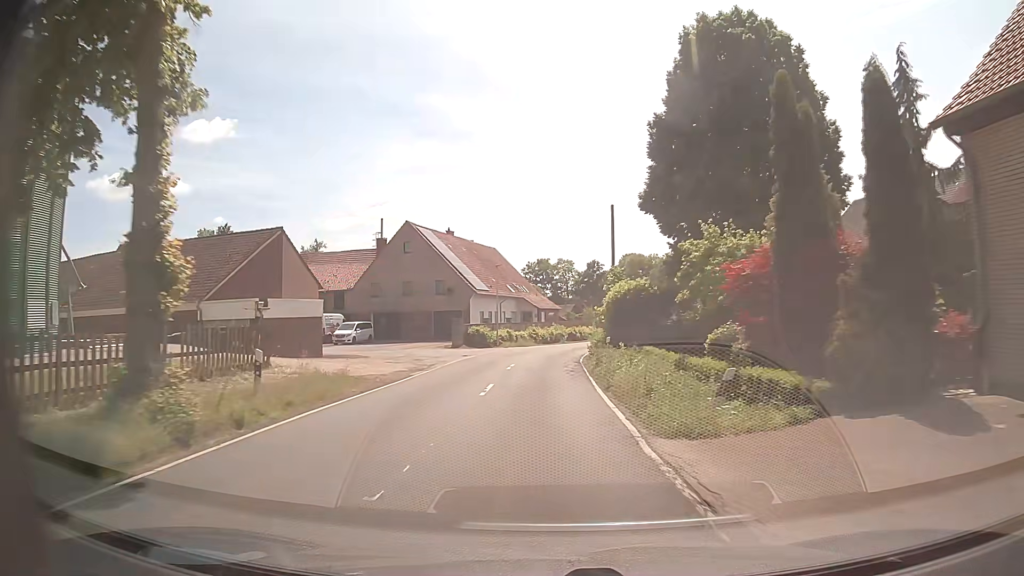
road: secondary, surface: asphalt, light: Day
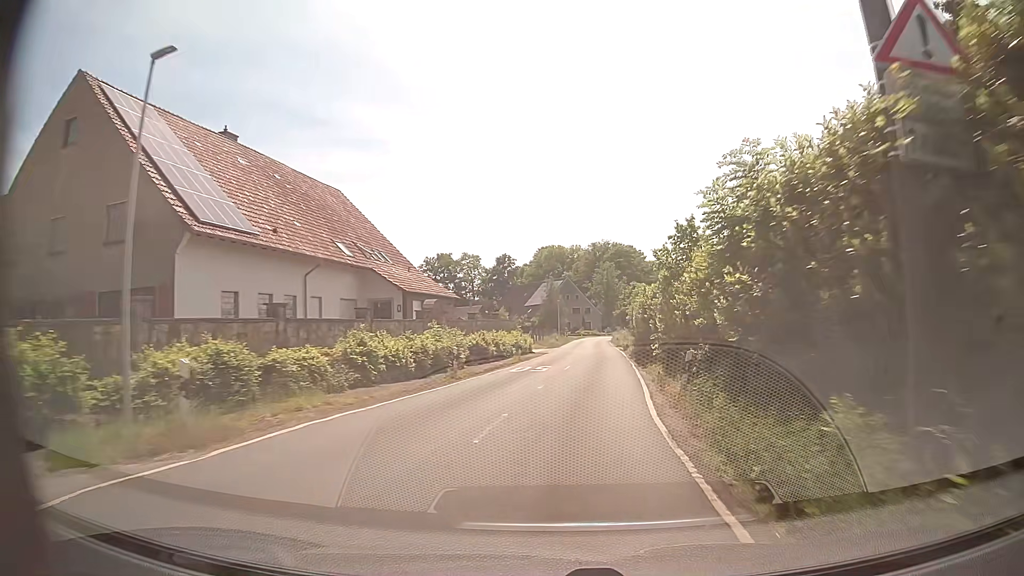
(+1.1, +41.6) m; +8°
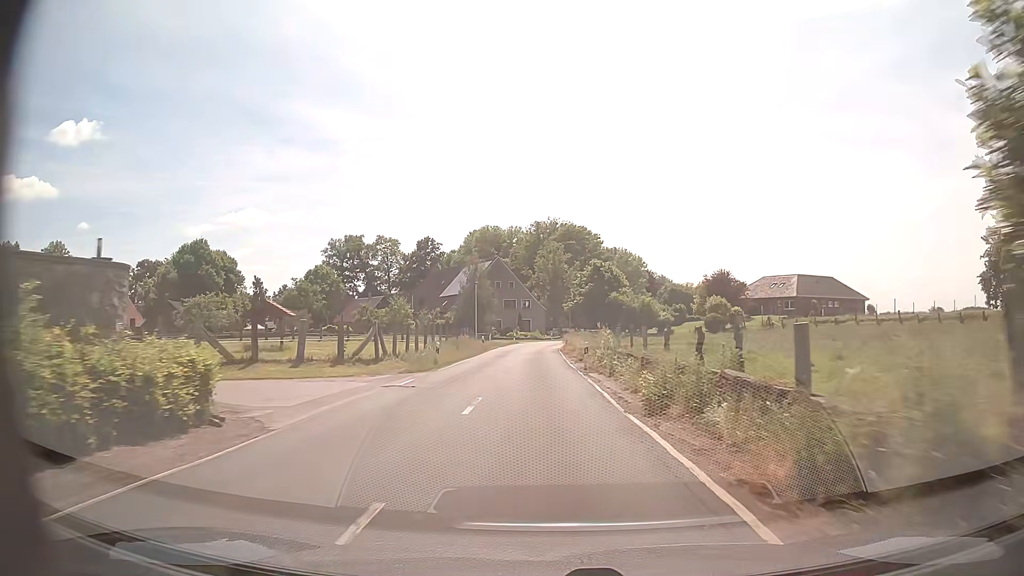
(+3.1, +41.5) m; +5°
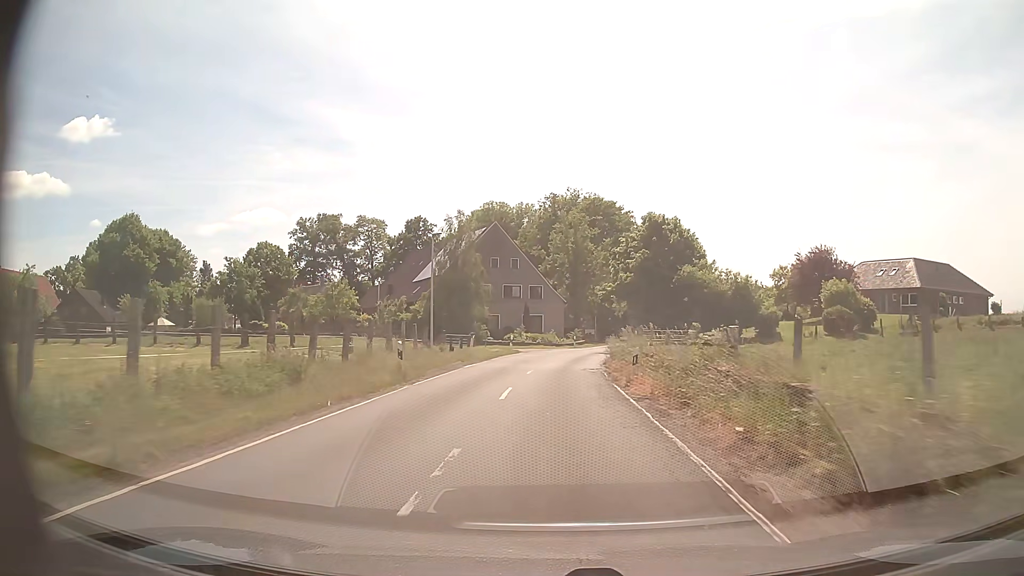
(-0.6, +33.1) m; -1°
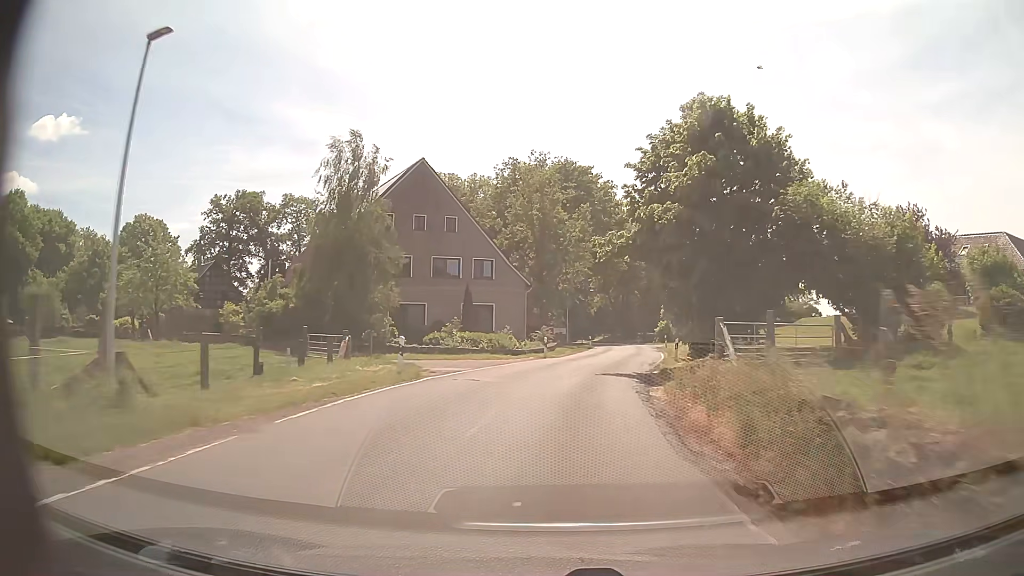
(+0.4, +24.5) m; +4°
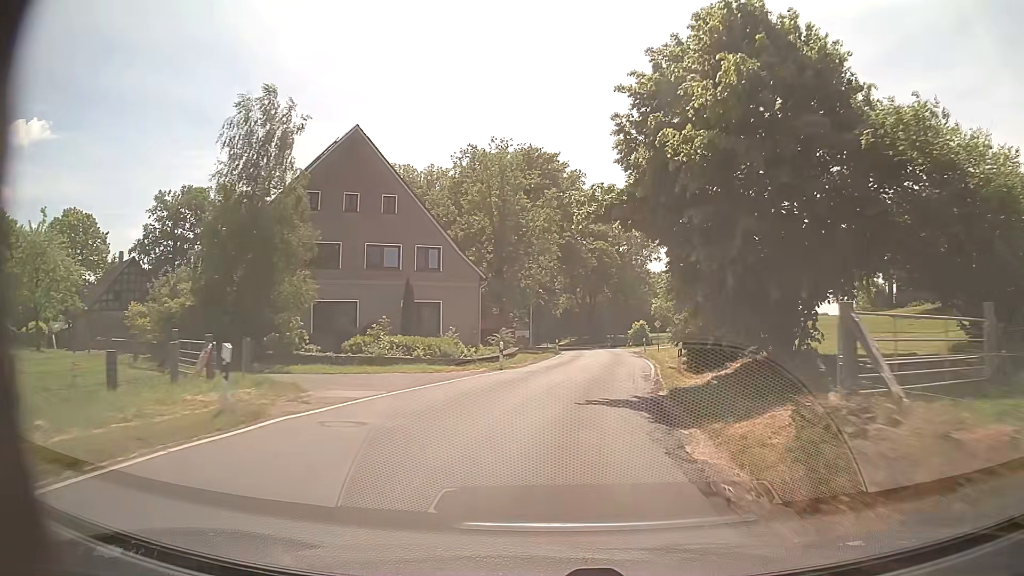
(+0.2, +8.1) m; +3°
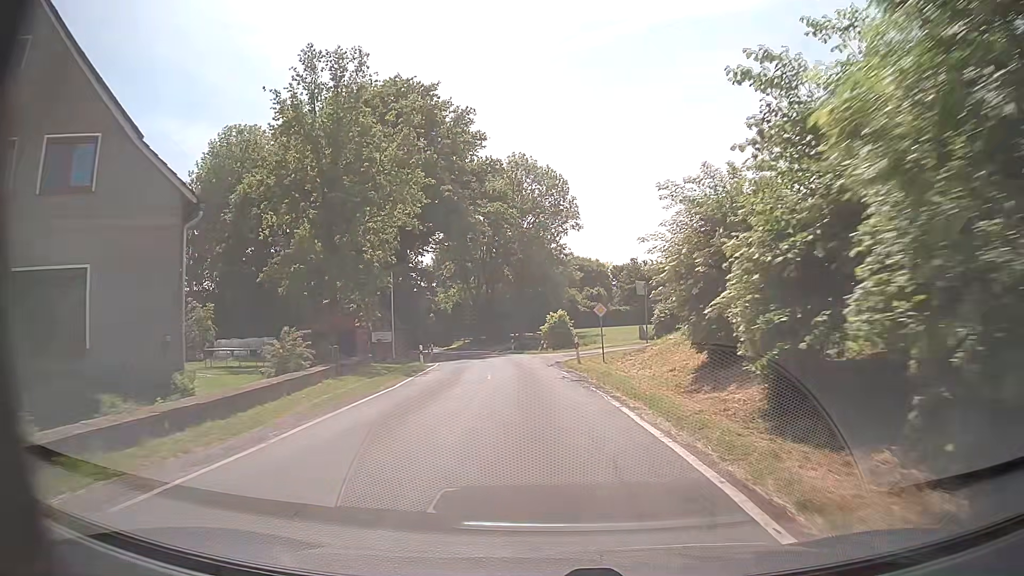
(+1.9, +23.9) m; +8°
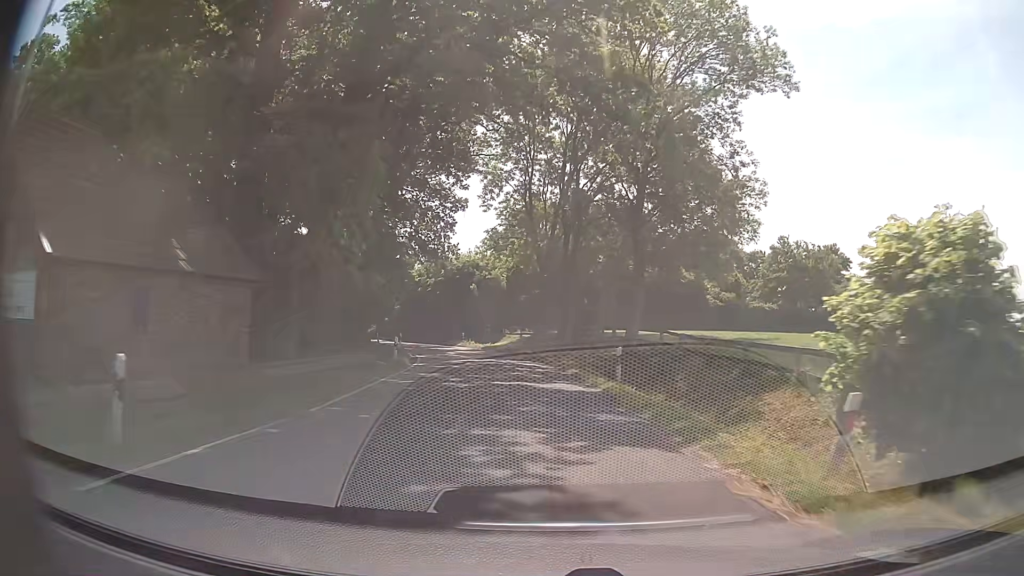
(-2.6, +39.9) m; -8°
(0, +10) (-1, +20) (-2, +30) (-4, +40) (-7, +49) (-11, +58) (-15, +67) (-20, +76) (-25, +84) (-30, +93) m
